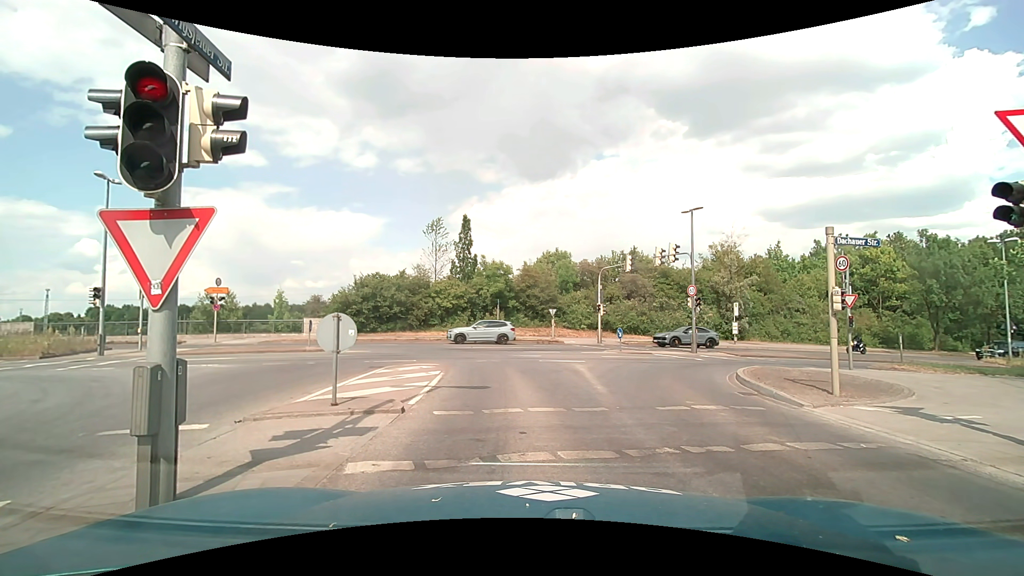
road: tertiary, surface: asphalt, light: Day
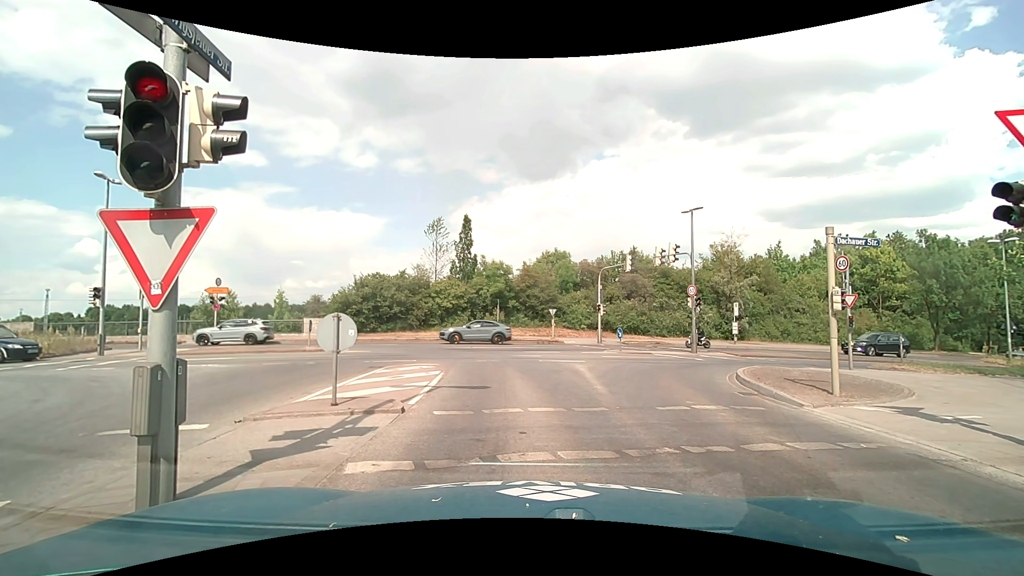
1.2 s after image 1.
(0.0, 0.0) m; 0°
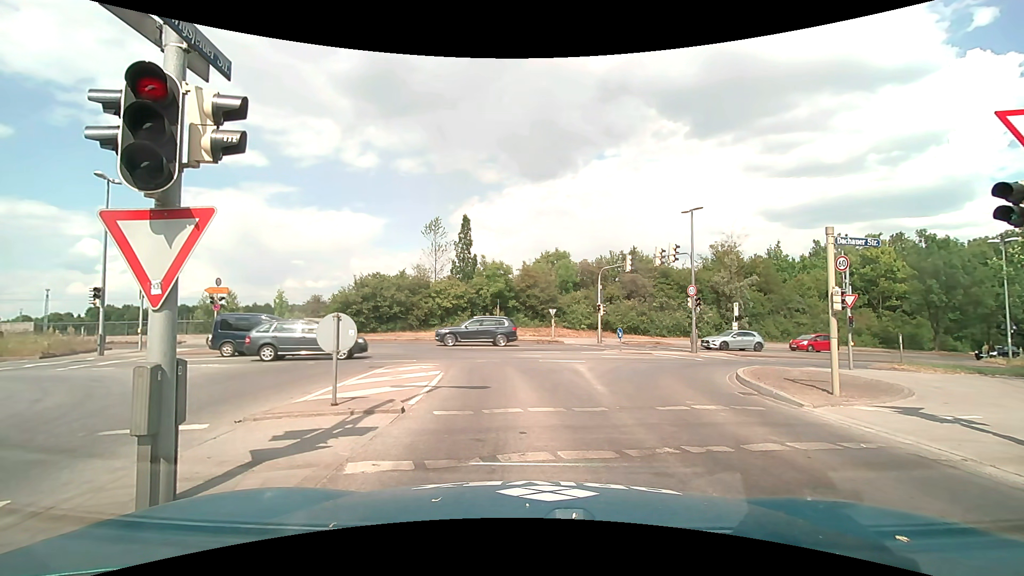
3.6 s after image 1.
(0.0, 0.0) m; 0°
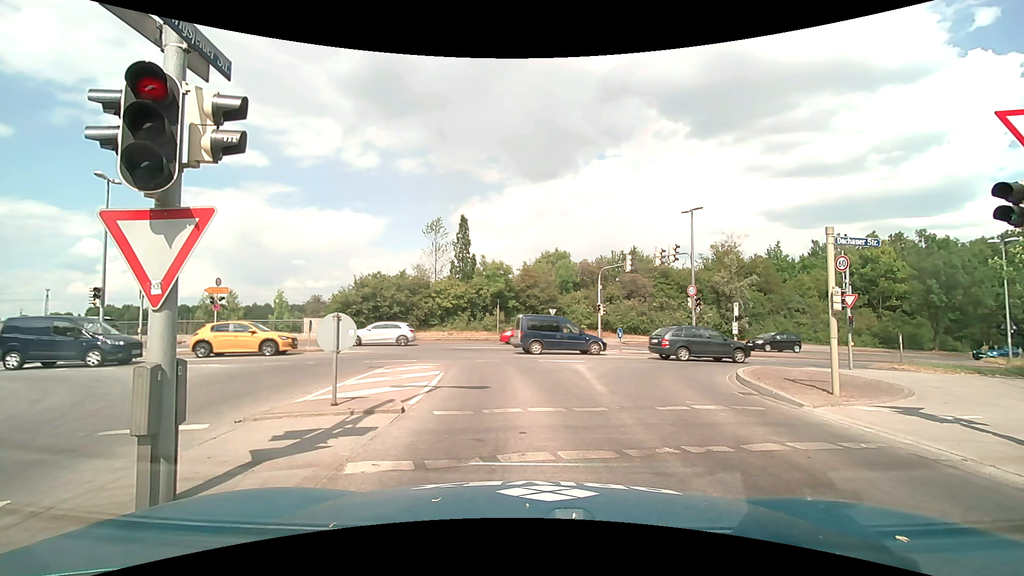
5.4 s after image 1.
(0.0, 0.0) m; 0°
(0, +10) (-1, +20) (-6, +28) (-15, +33) (-25, +33) (-35, +33) (-45, +32) (-55, +32) (-65, +32) (-75, +32) m
